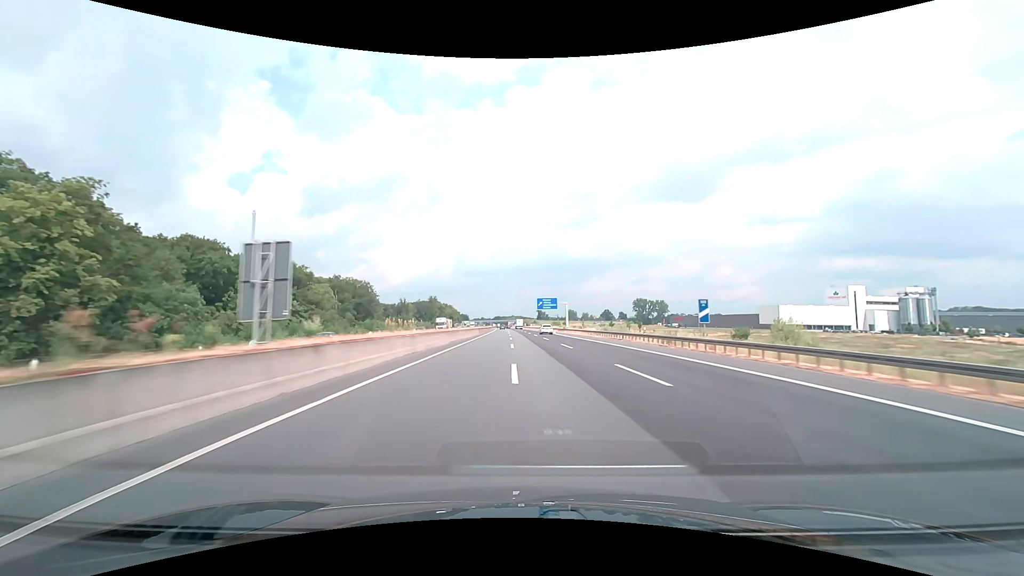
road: motorway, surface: asphalt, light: Day
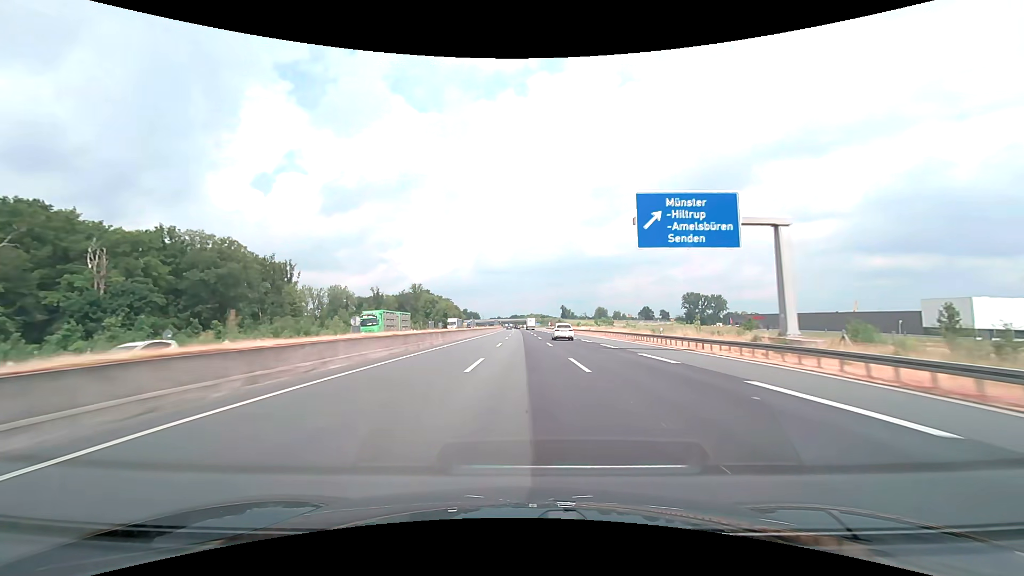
(-1.6, +106.4) m; -2°
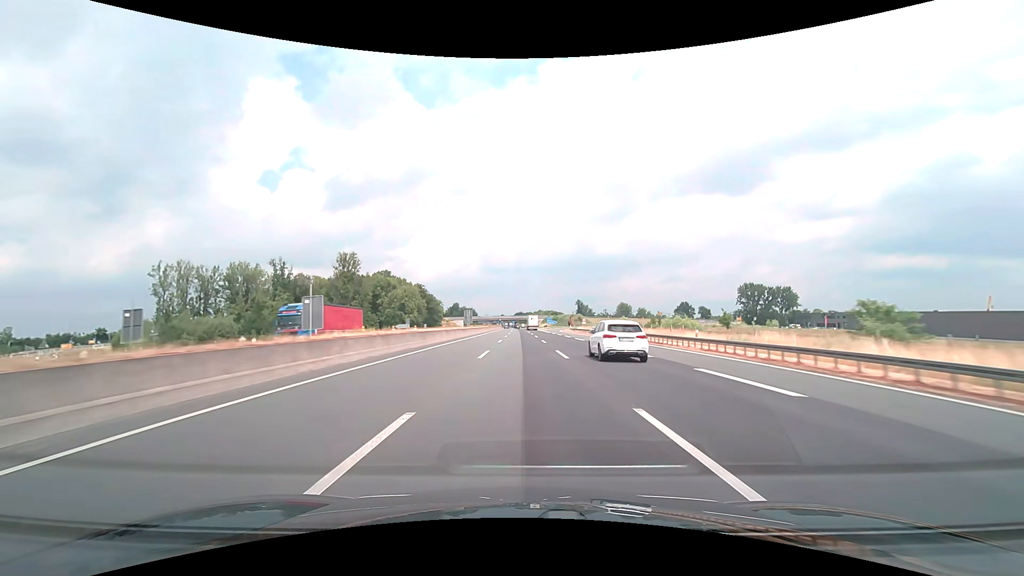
(-0.7, +104.0) m; -1°
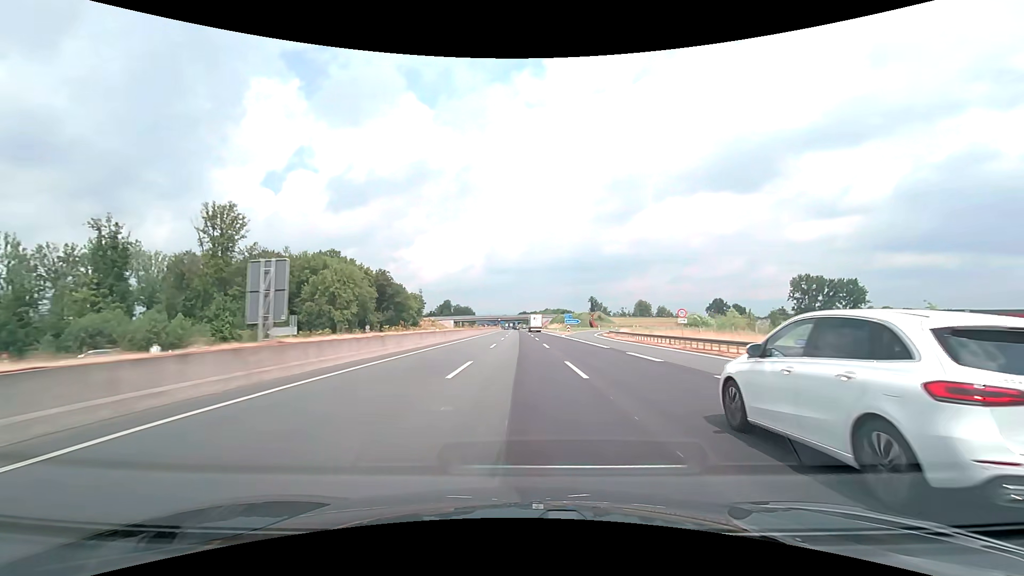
(-0.2, +62.0) m; 0°
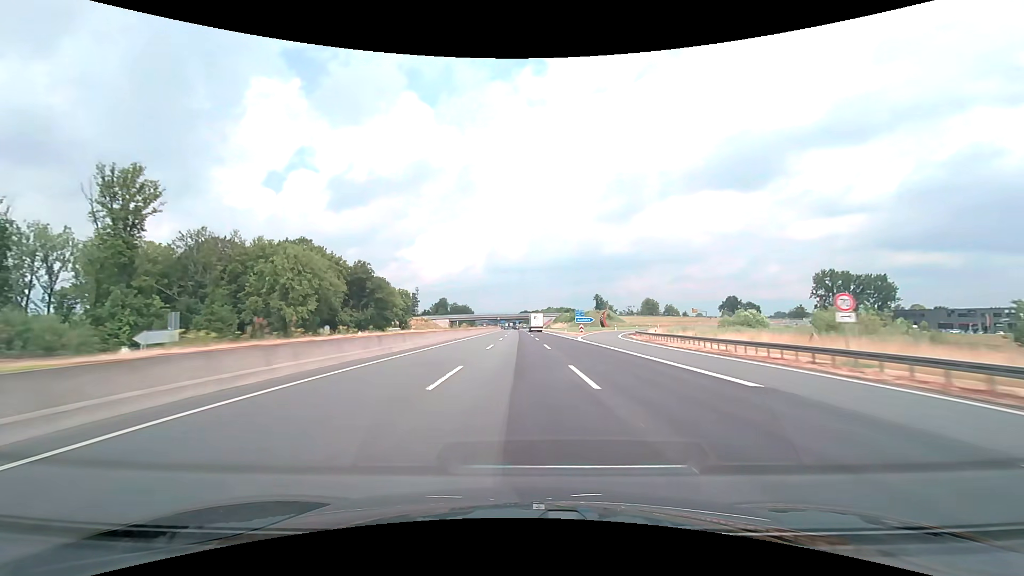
(0.0, +20.6) m; 0°
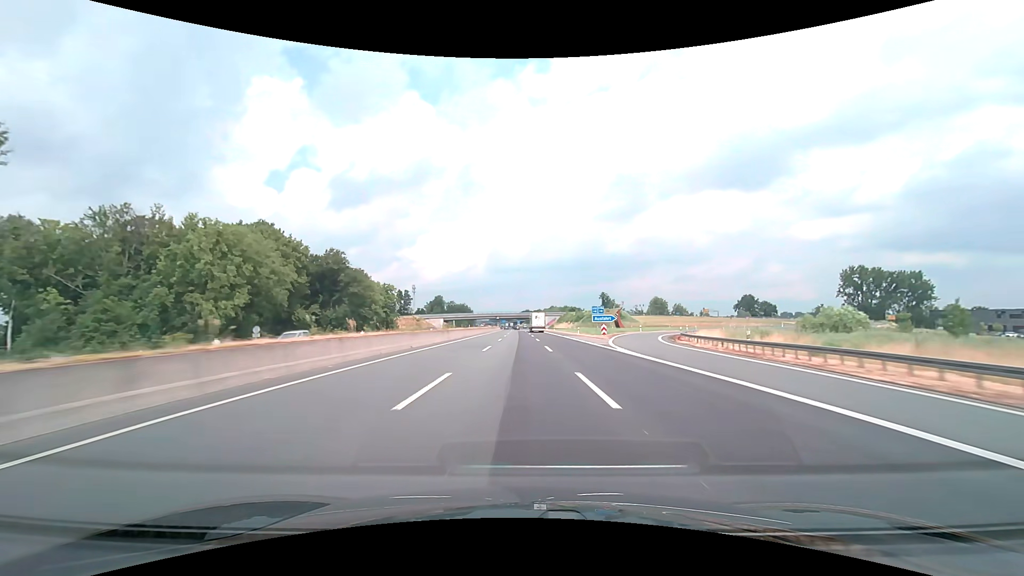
(-0.1, +20.6) m; 0°
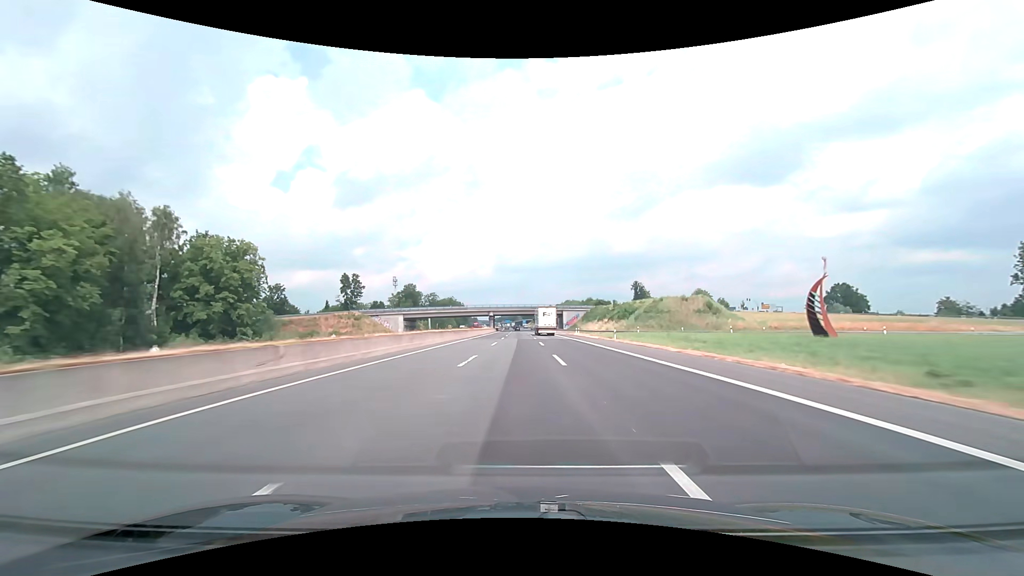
(-0.4, +82.5) m; -1°
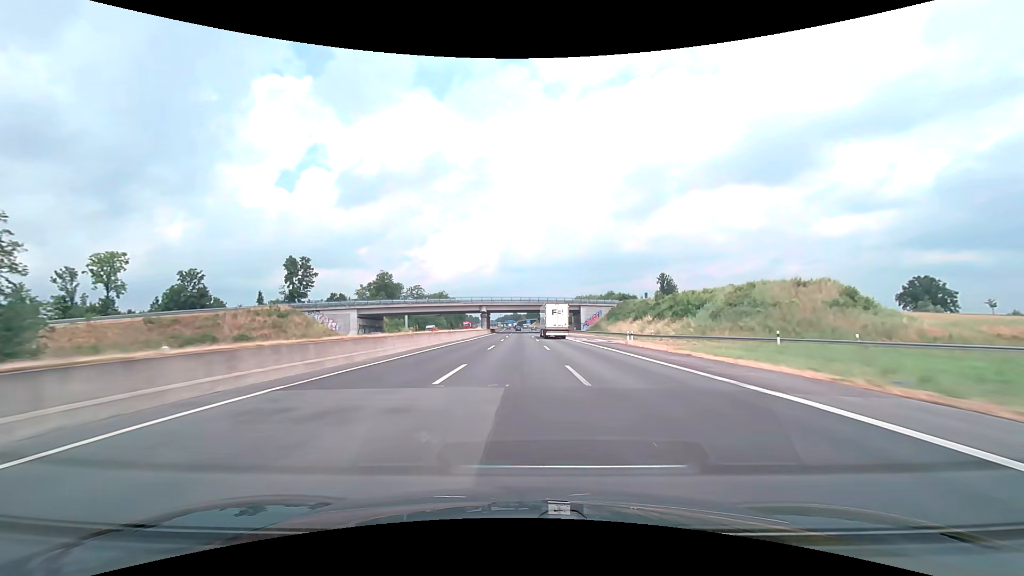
(-0.2, +41.2) m; -1°
(0, +10) (0, +20) (0, +30) (0, +40) (0, +50) (0, +60) (0, +70) (0, +80) (0, +90) (-1, +100) m
